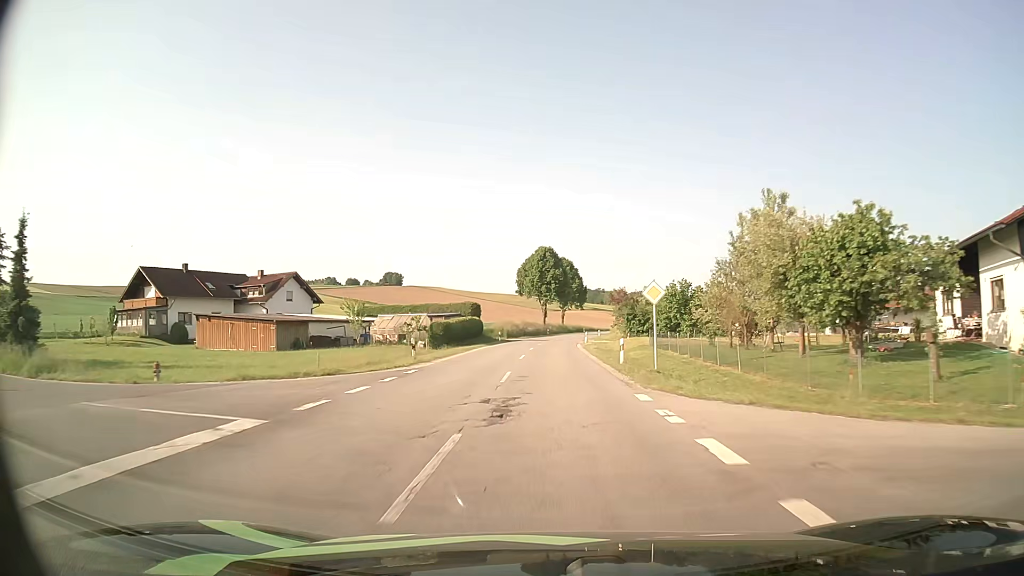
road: secondary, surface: asphalt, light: Day
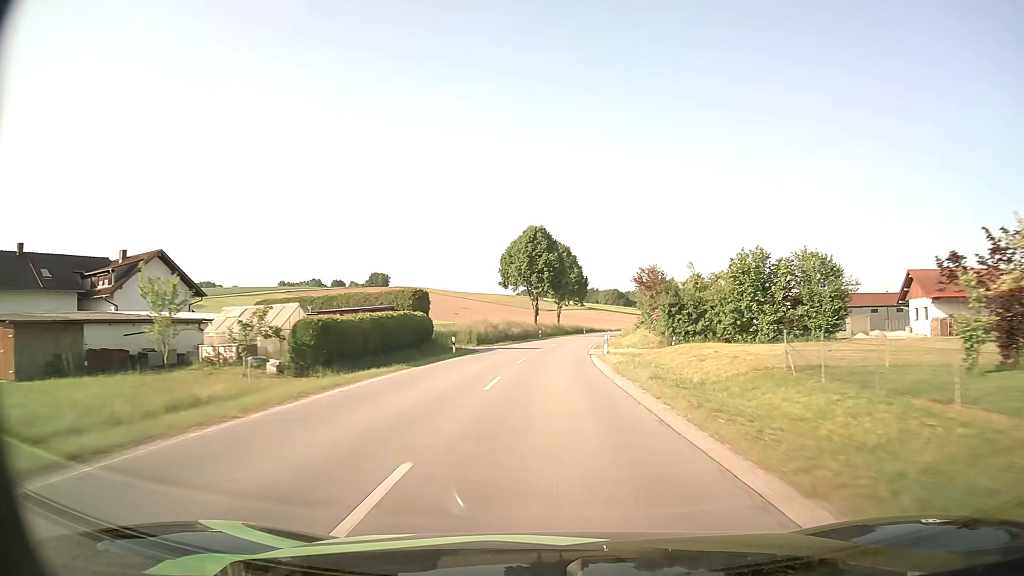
(+0.1, +25.9) m; 0°
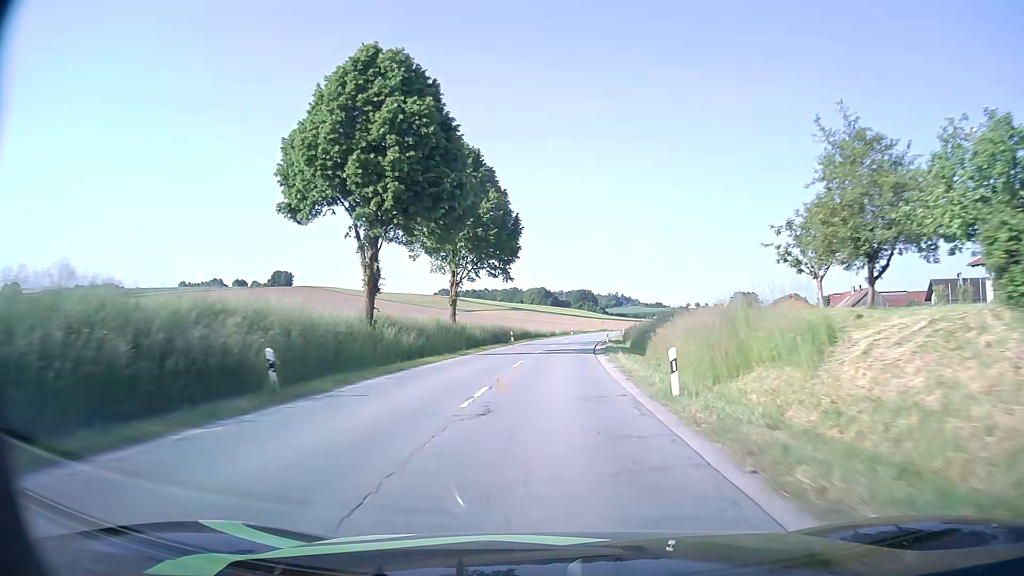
(+2.7, +63.2) m; +6°
(0, +10) (0, +20) (+1, +30) (+1, +40) (+2, +50) (+3, +60) (+4, +70) (+5, +80) (+7, +90) (+9, +99) m
